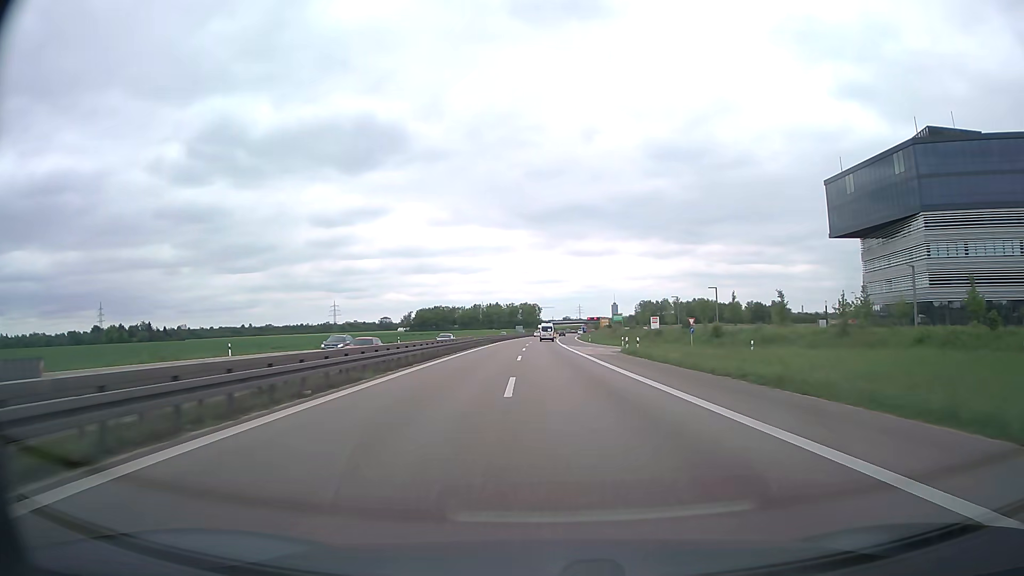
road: trunk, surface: asphalt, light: Day
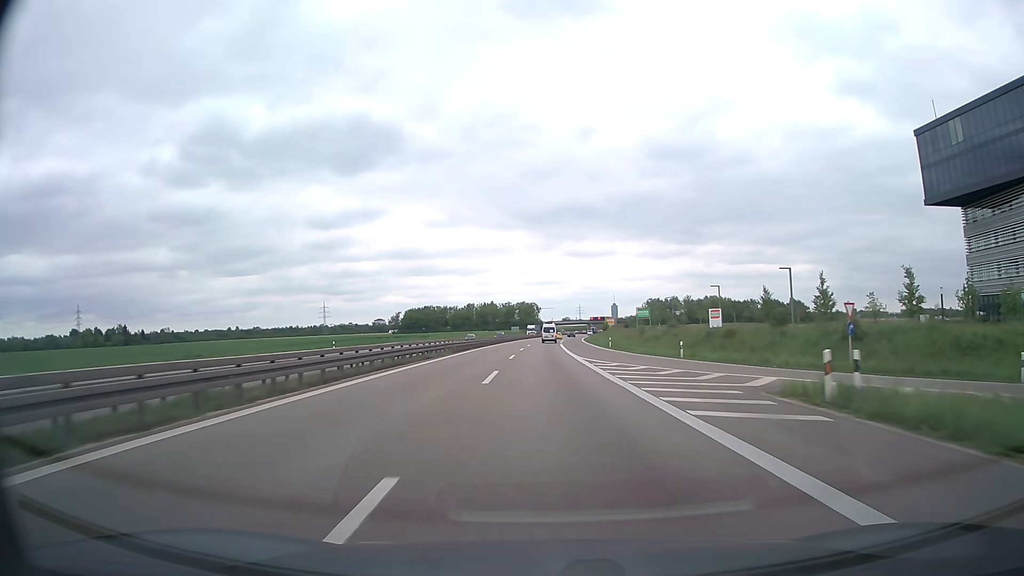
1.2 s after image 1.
(+0.1, +31.7) m; 0°
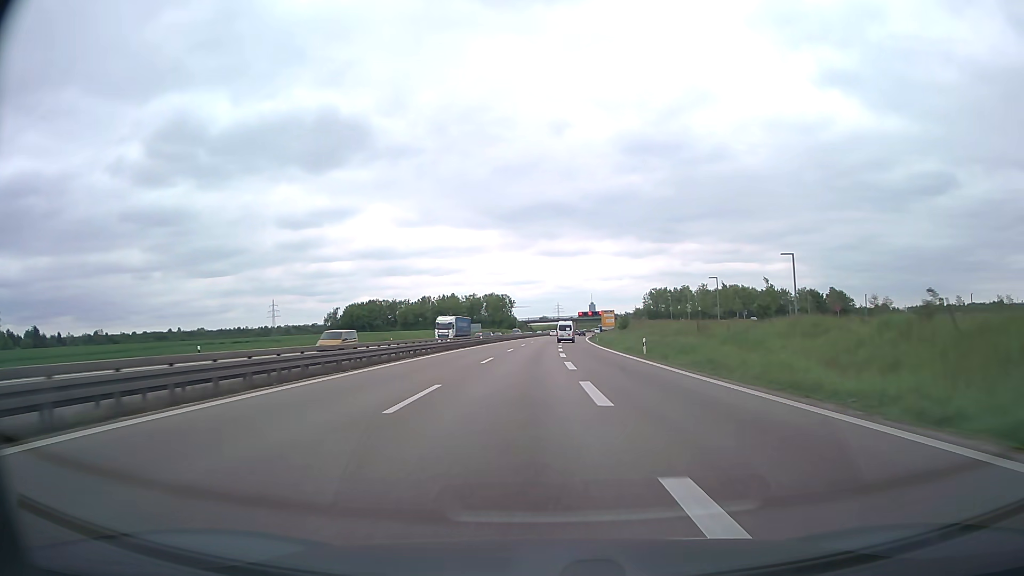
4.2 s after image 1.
(+0.5, +79.1) m; +2°
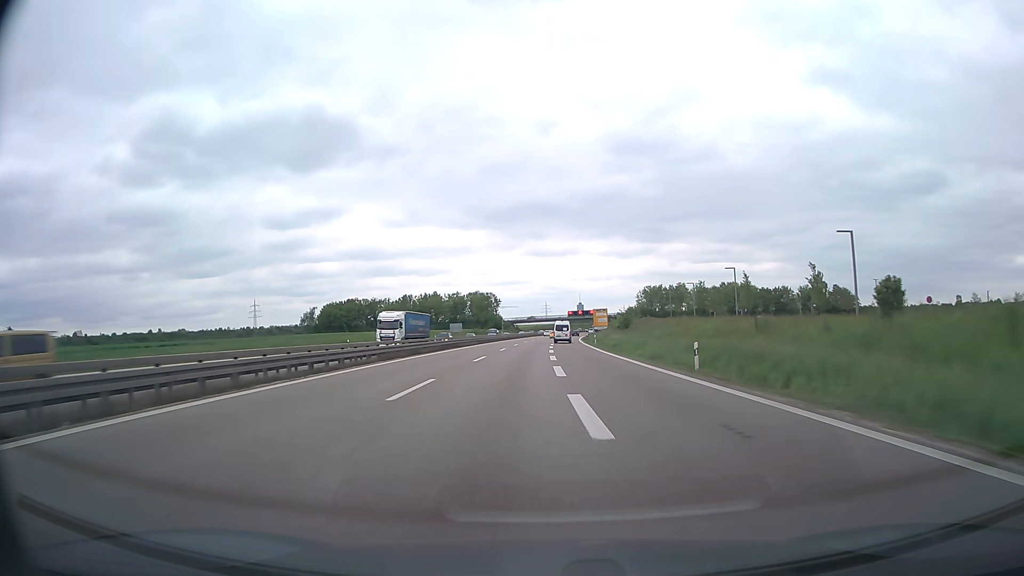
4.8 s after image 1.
(+0.1, +15.8) m; +1°
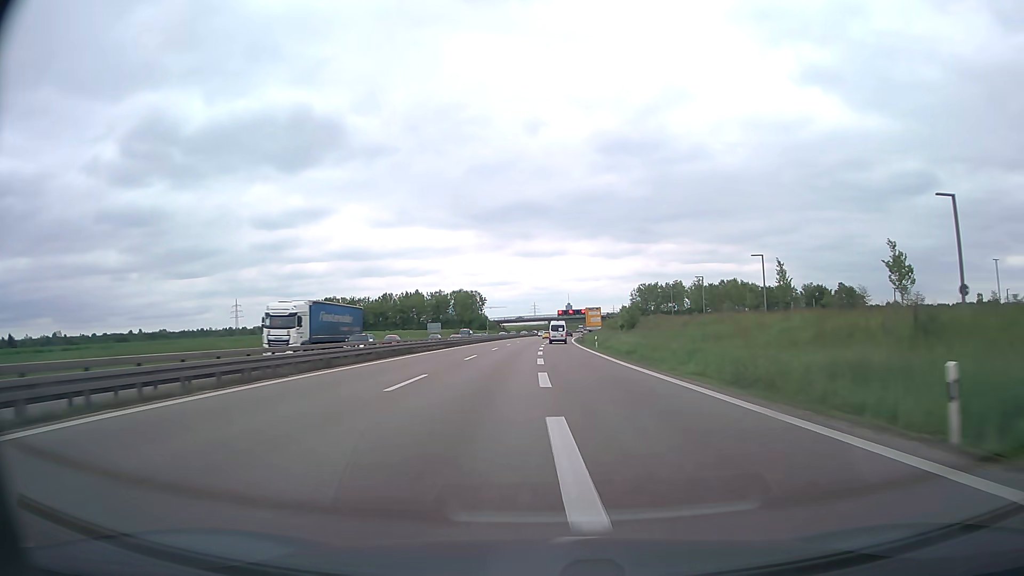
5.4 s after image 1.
(+0.2, +15.8) m; +1°
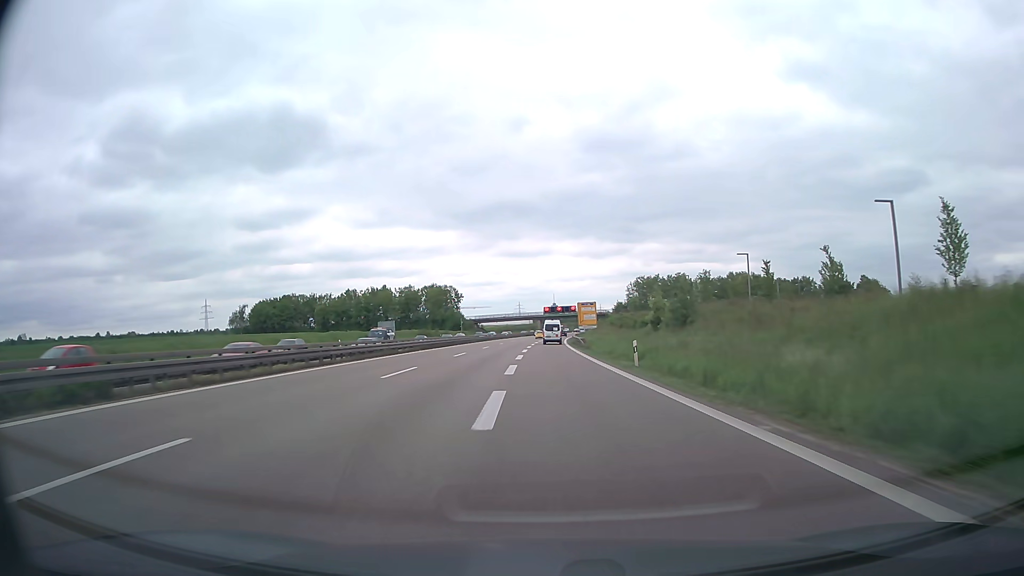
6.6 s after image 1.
(+0.4, +31.6) m; +1°
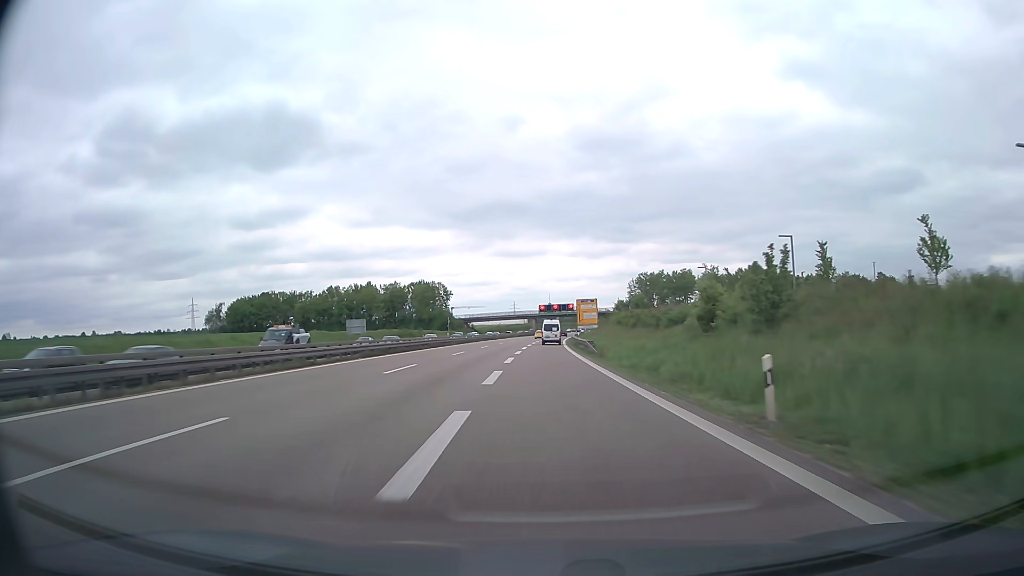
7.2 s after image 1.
(+0.1, +15.8) m; 0°
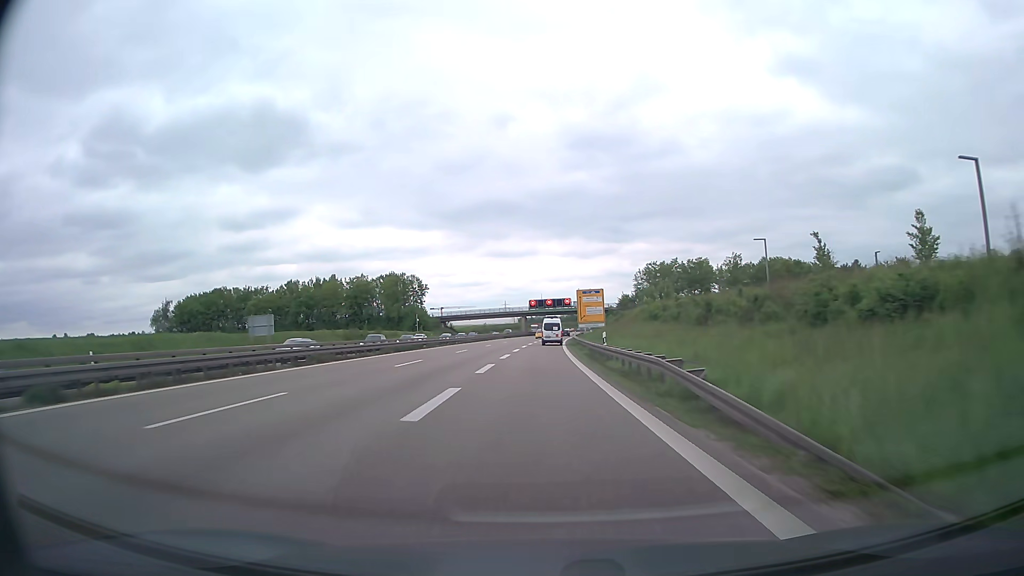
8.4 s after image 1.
(+0.2, +31.3) m; +1°
(0, +10) (0, +20) (0, +30) (0, +40) (0, +50) (0, +60) (+1, +70) (+1, +80) (+1, +90) (+2, +100) m
